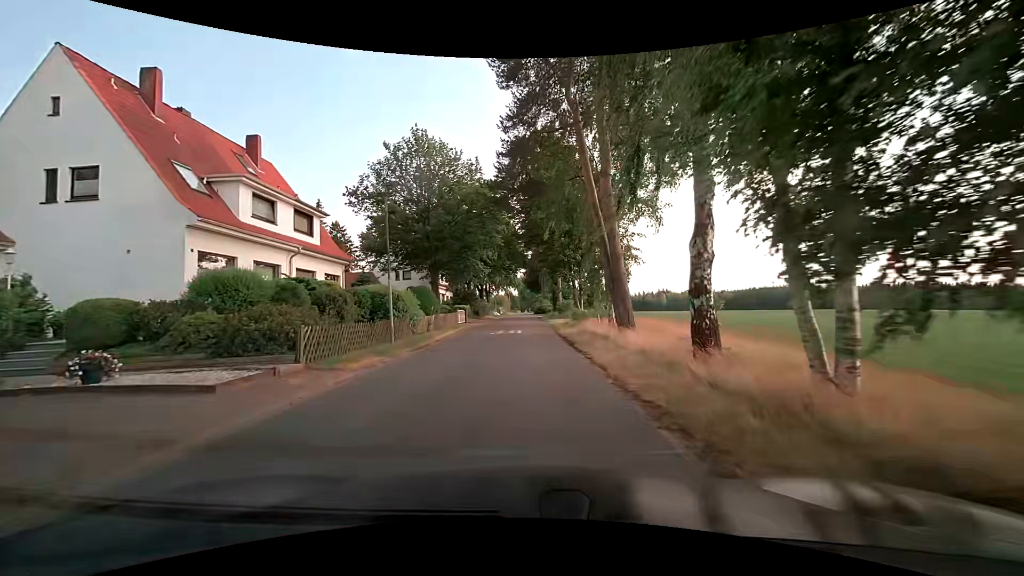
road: unclassified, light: Day
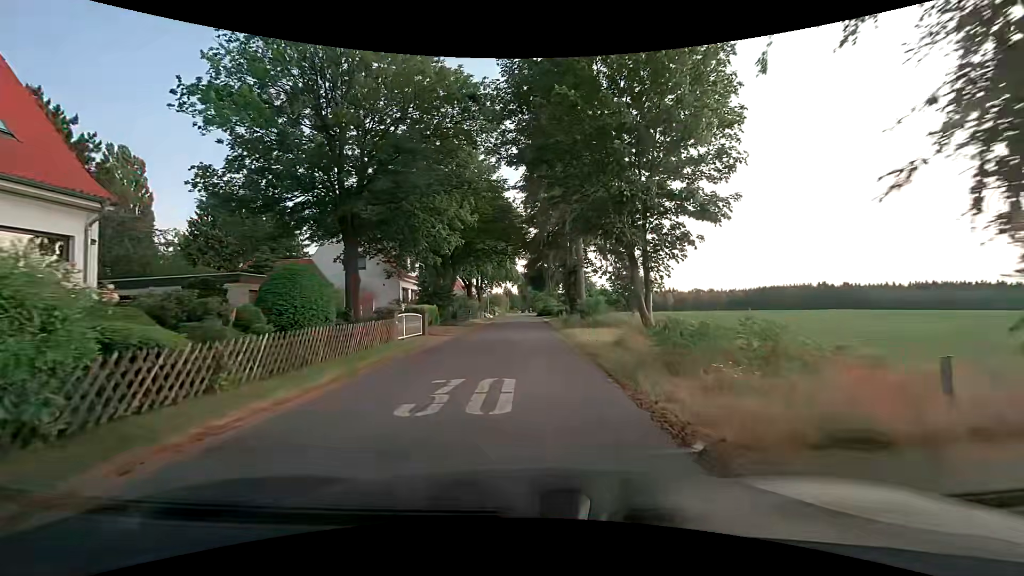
(+0.2, +17.9) m; +2°
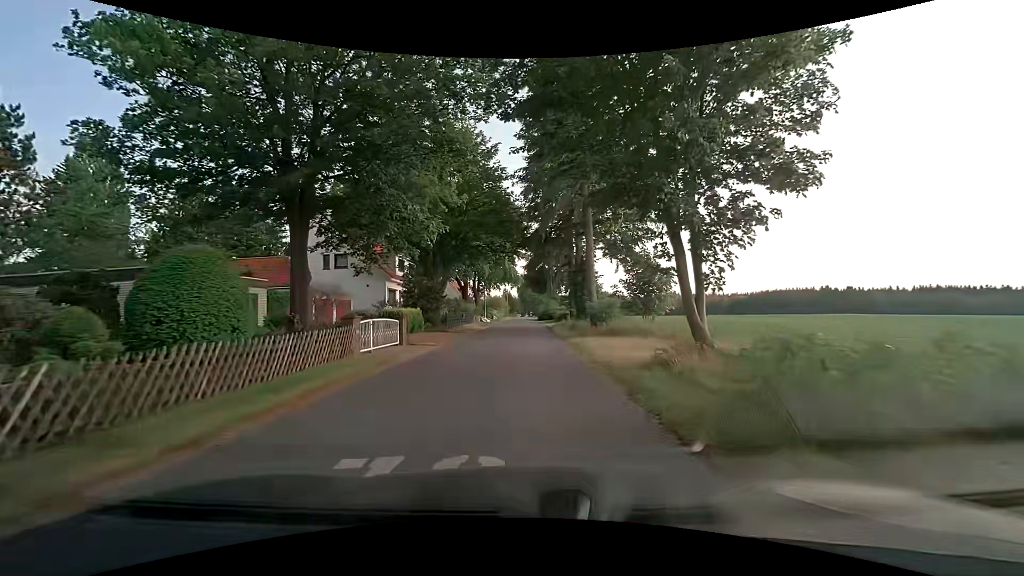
(-0.1, +4.5) m; -1°
(0, +10) (0, +20) (0, +30) (0, +40) (0, +50) (0, +60) (0, +70) (0, +80) (0, +90) (0, +100) m
